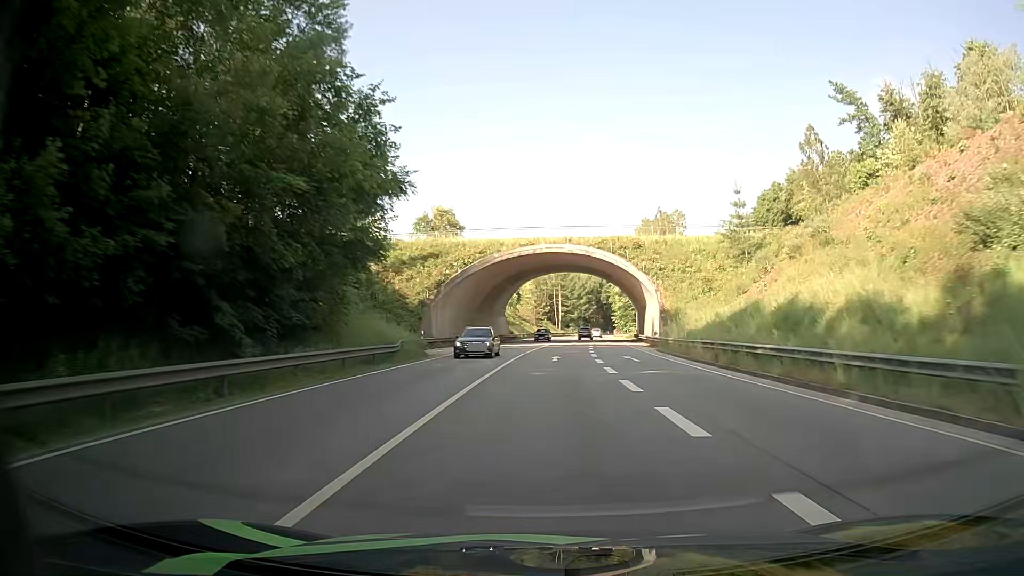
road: primary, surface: asphalt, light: Day
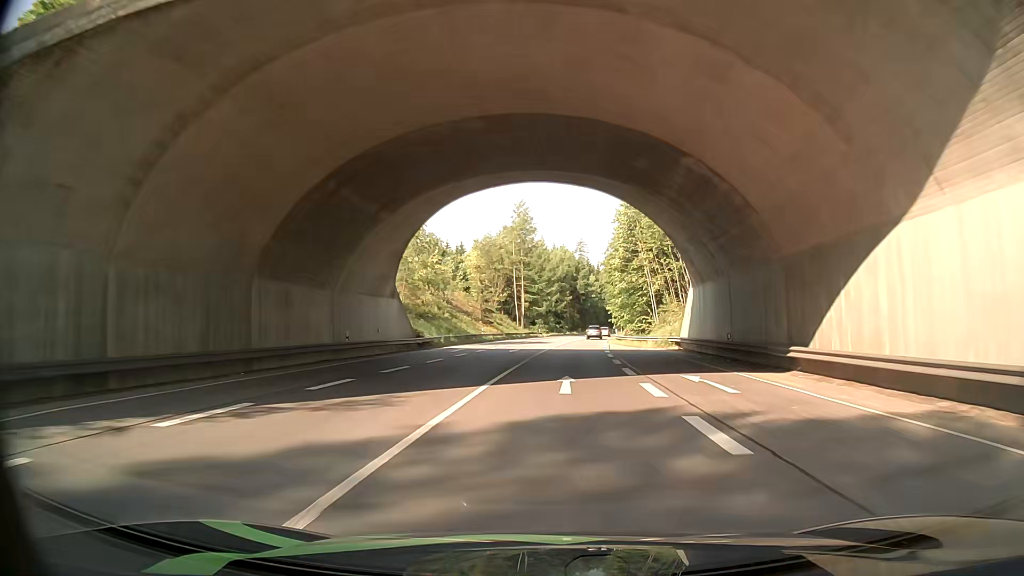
(+1.3, +49.7) m; +3°
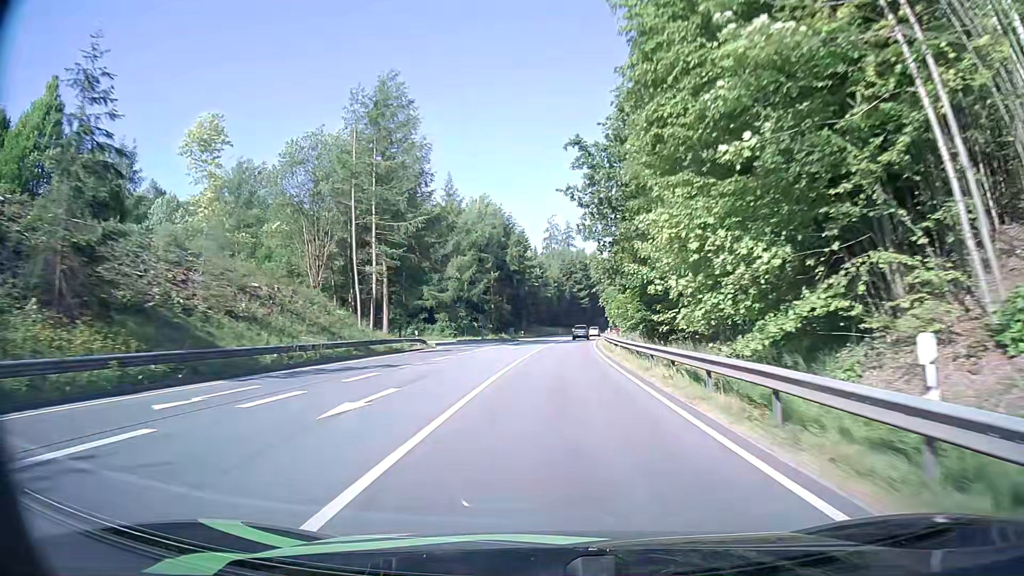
(+2.3, +62.9) m; +6°
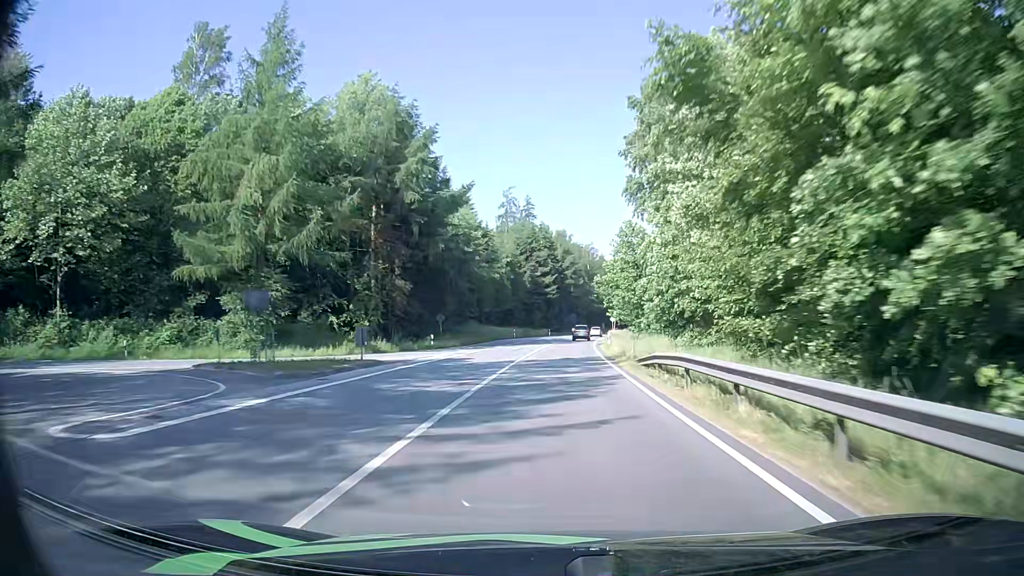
(+1.3, +51.2) m; +3°
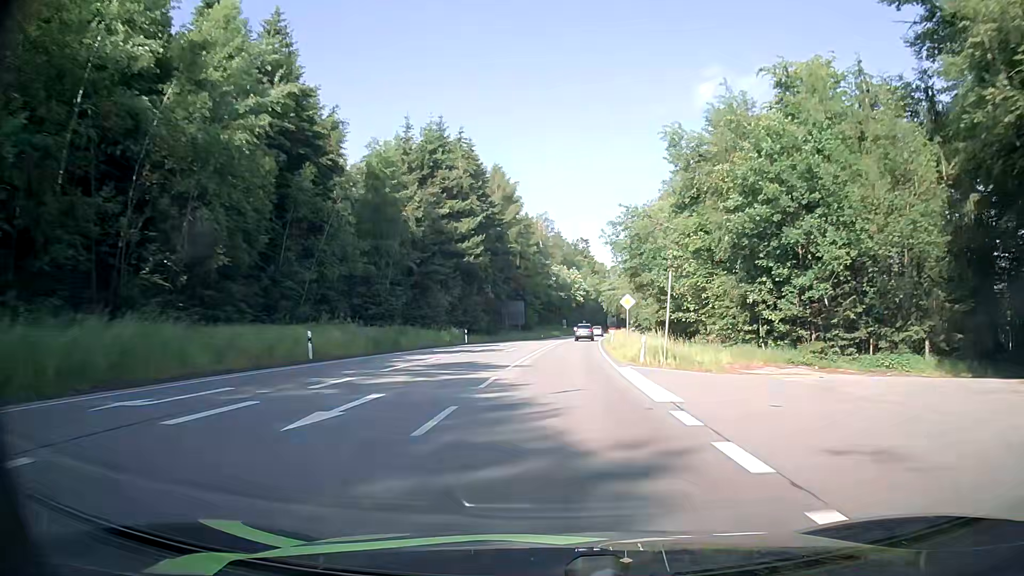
(+2.5, +65.2) m; +5°
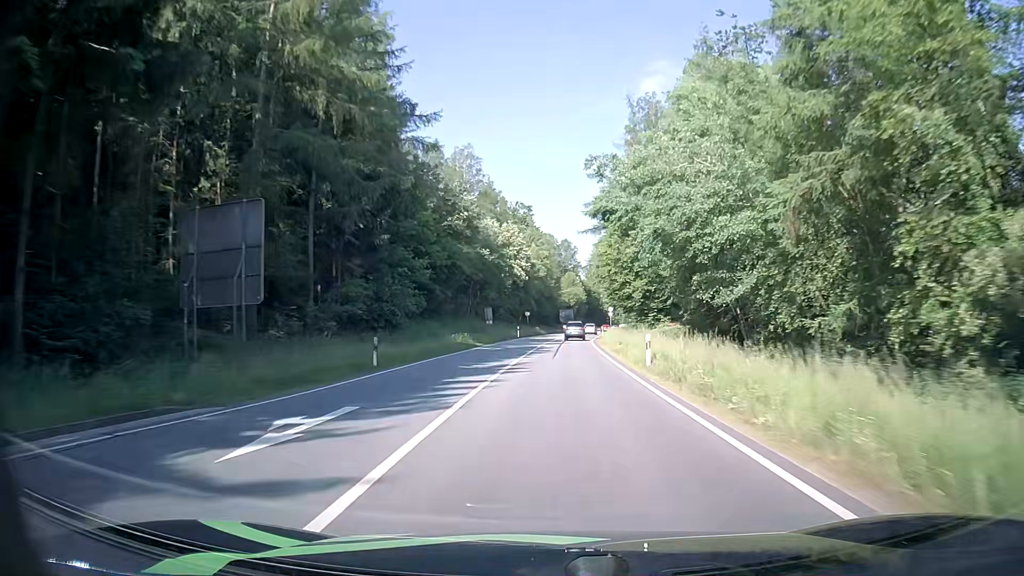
(+2.7, +66.8) m; +5°
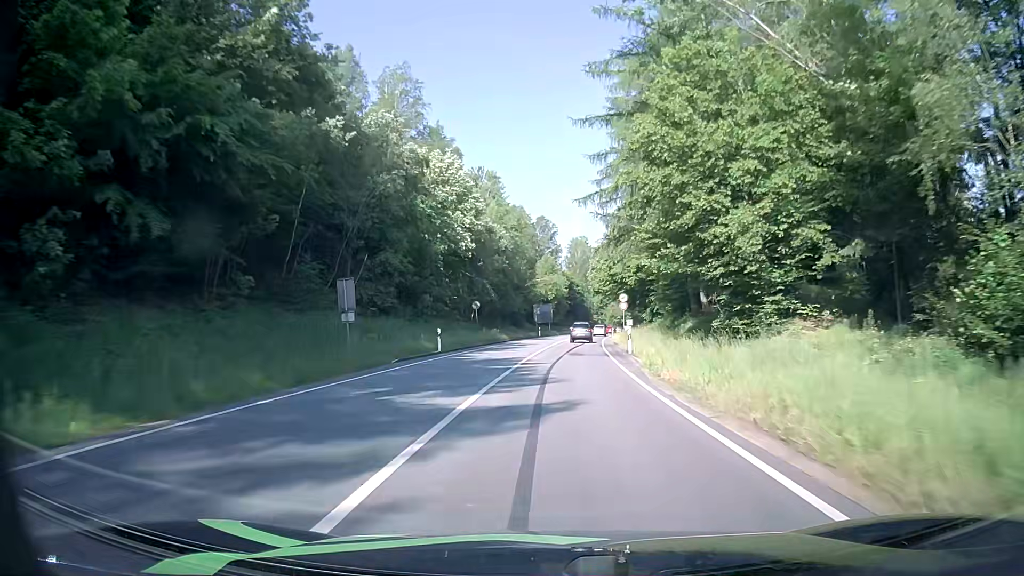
(+0.9, +39.0) m; +3°
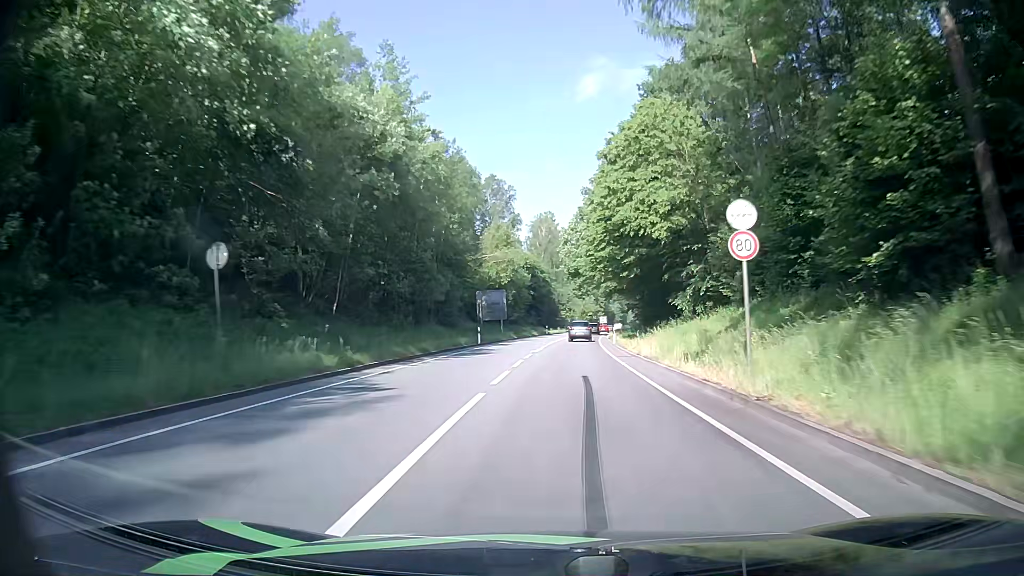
(+0.8, +37.4) m; +3°
(0, +10) (0, +20) (+1, +30) (+1, +40) (+2, +50) (+2, +60) (+3, +70) (+4, +80) (+5, +90) (+6, +100) m
